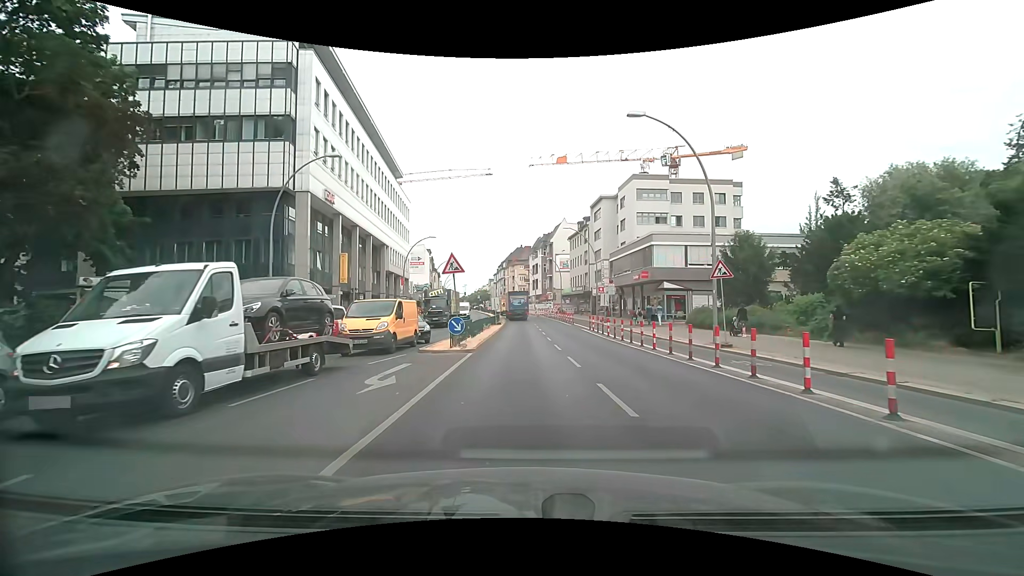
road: primary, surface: asphalt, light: Day
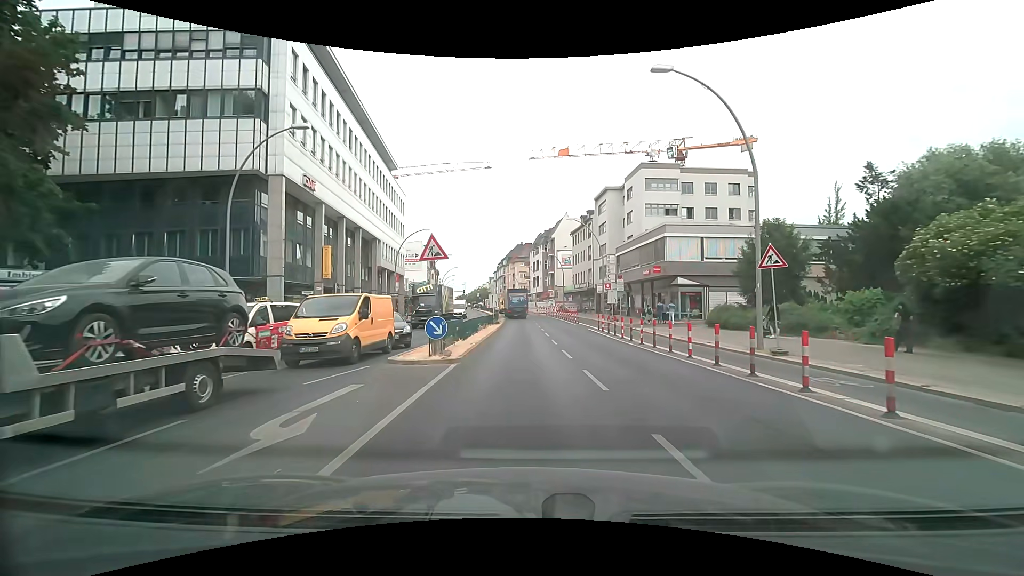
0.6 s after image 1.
(0.0, +4.0) m; 0°
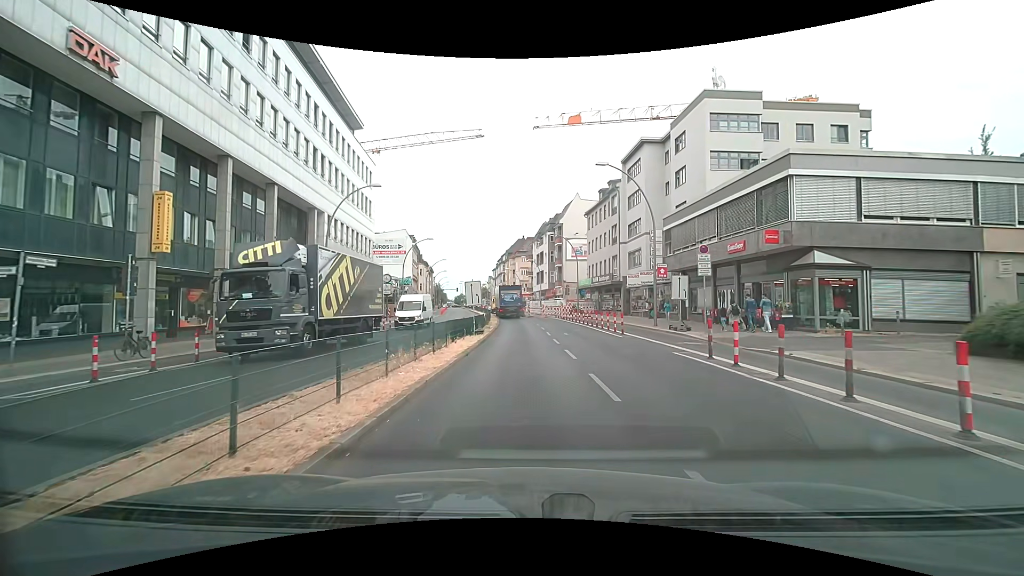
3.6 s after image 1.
(-0.1, +19.1) m; -1°
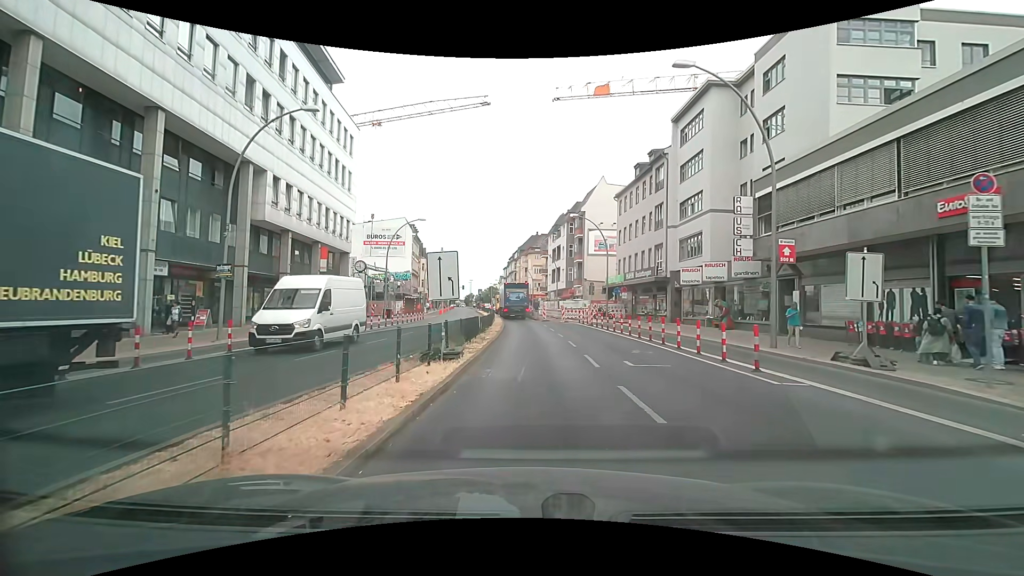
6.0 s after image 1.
(-0.1, +13.2) m; -1°
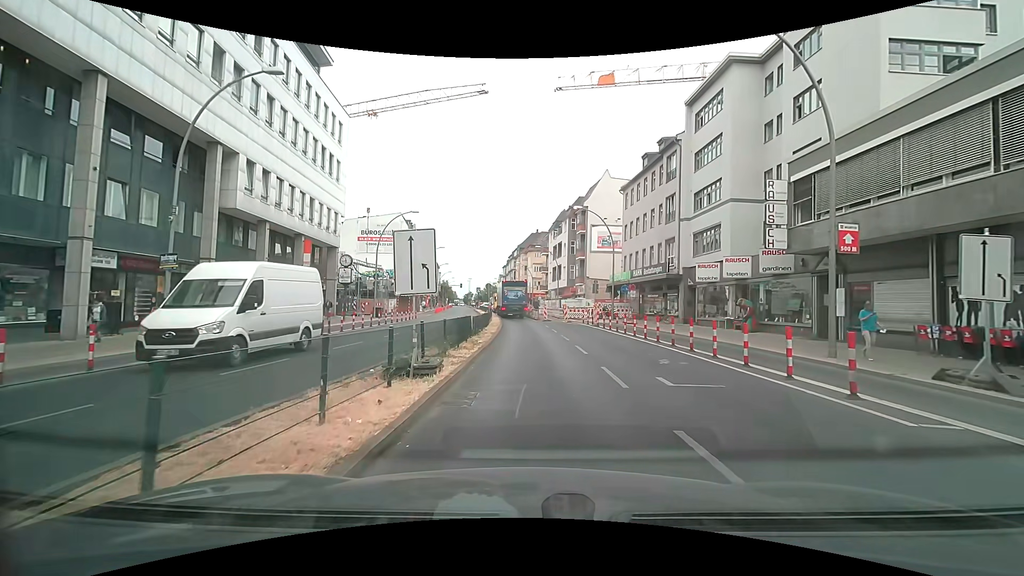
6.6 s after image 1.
(0.0, +3.4) m; 0°
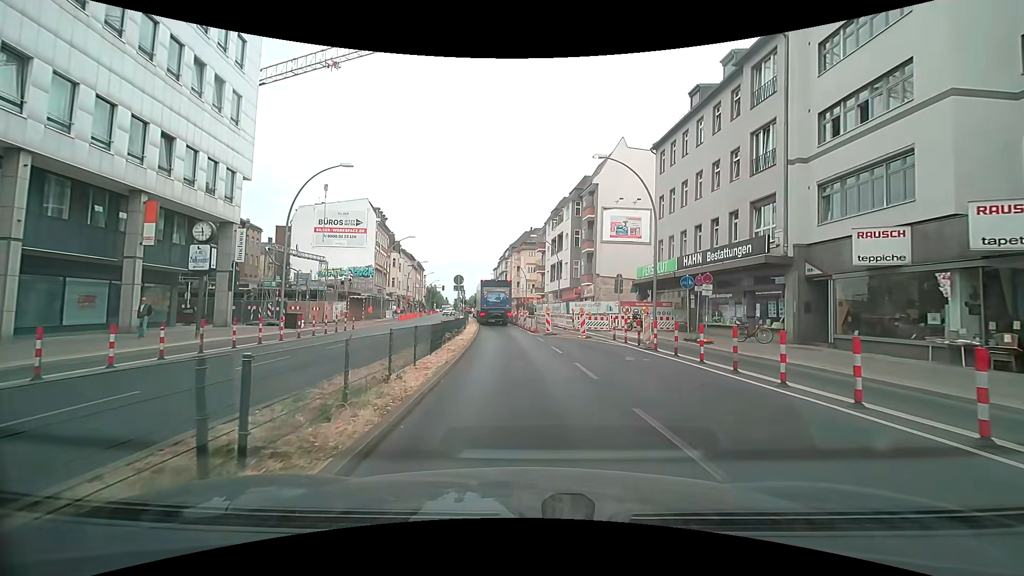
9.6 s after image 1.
(+0.1, +16.7) m; +1°
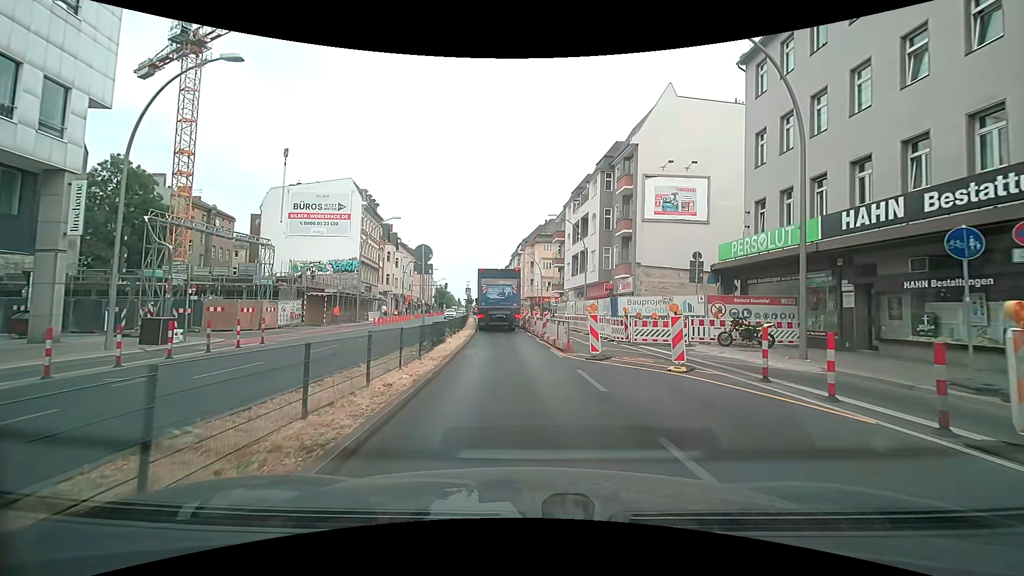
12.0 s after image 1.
(-0.3, +13.6) m; -2°
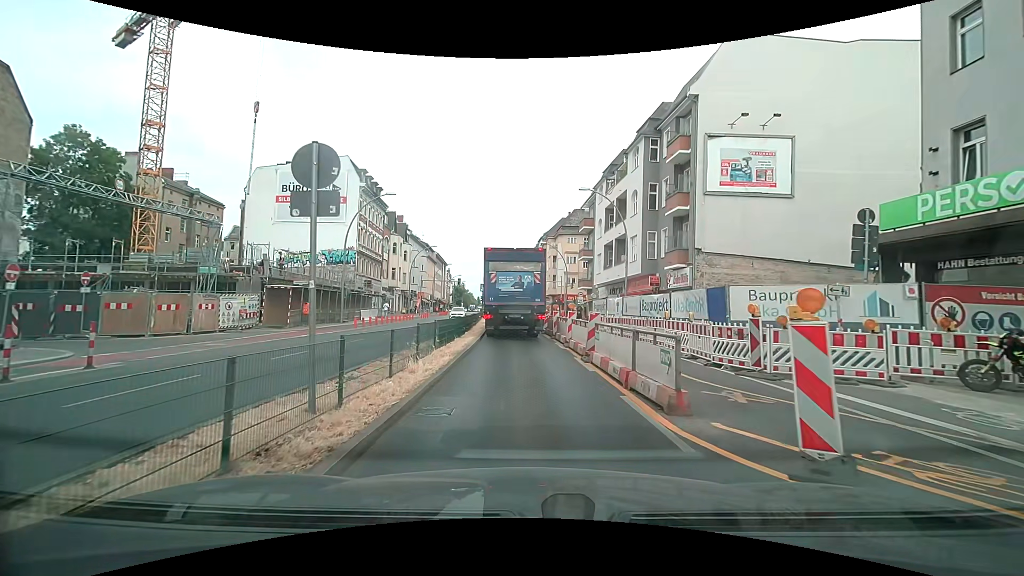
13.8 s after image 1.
(-0.2, +9.5) m; -3°
